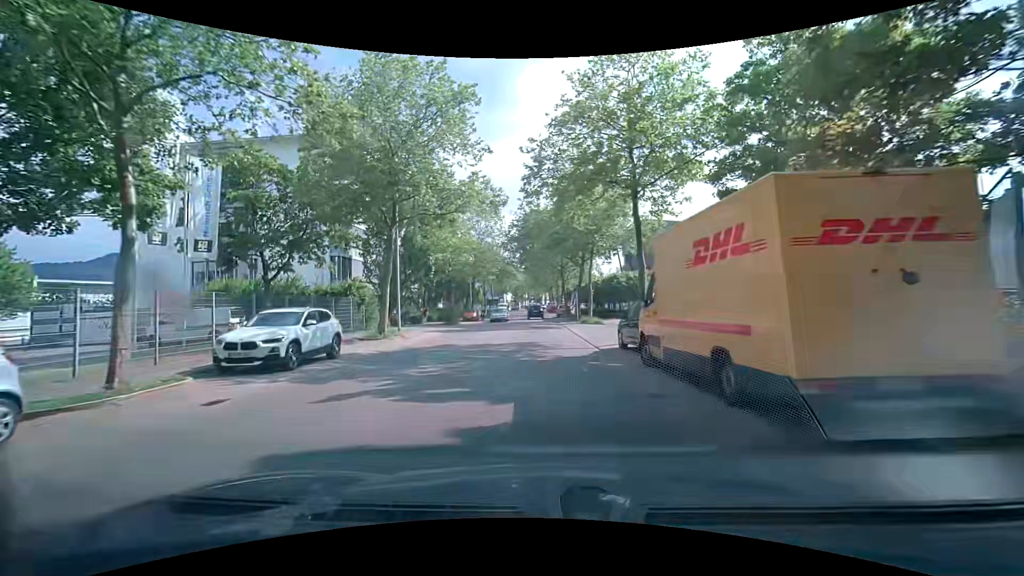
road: tertiary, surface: asphalt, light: Day
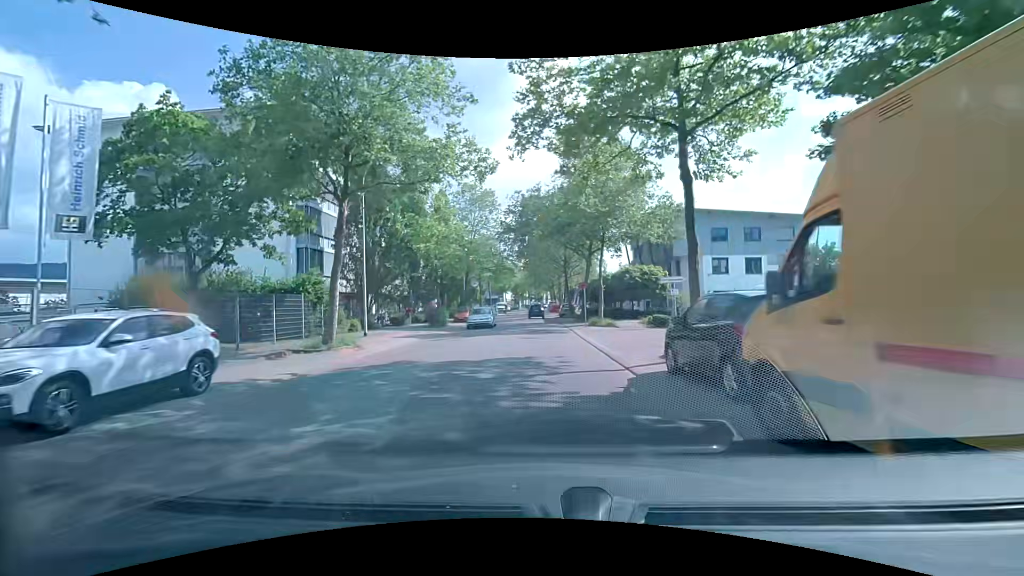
(0.0, +6.1) m; 0°
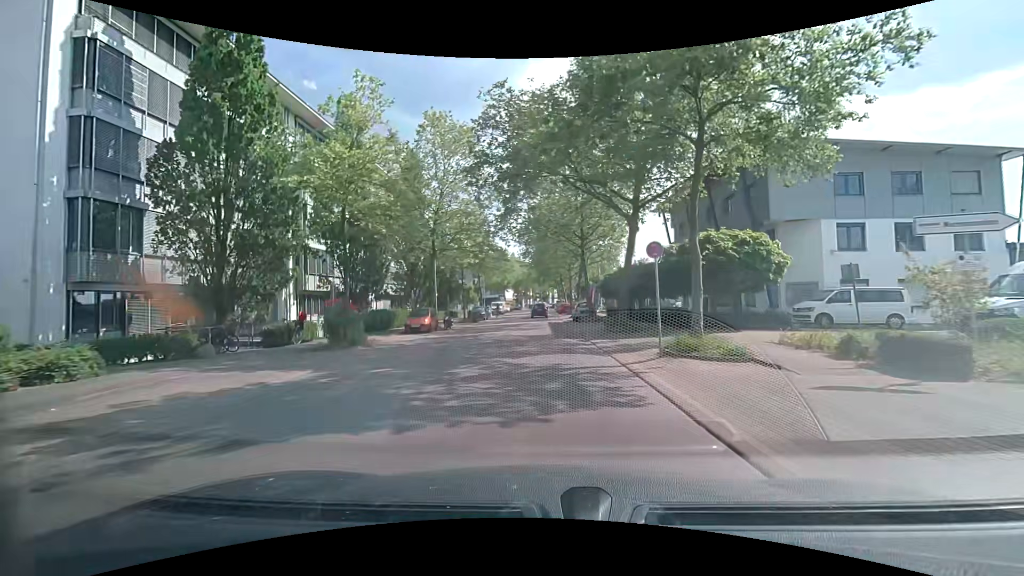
(0.0, +18.4) m; 0°
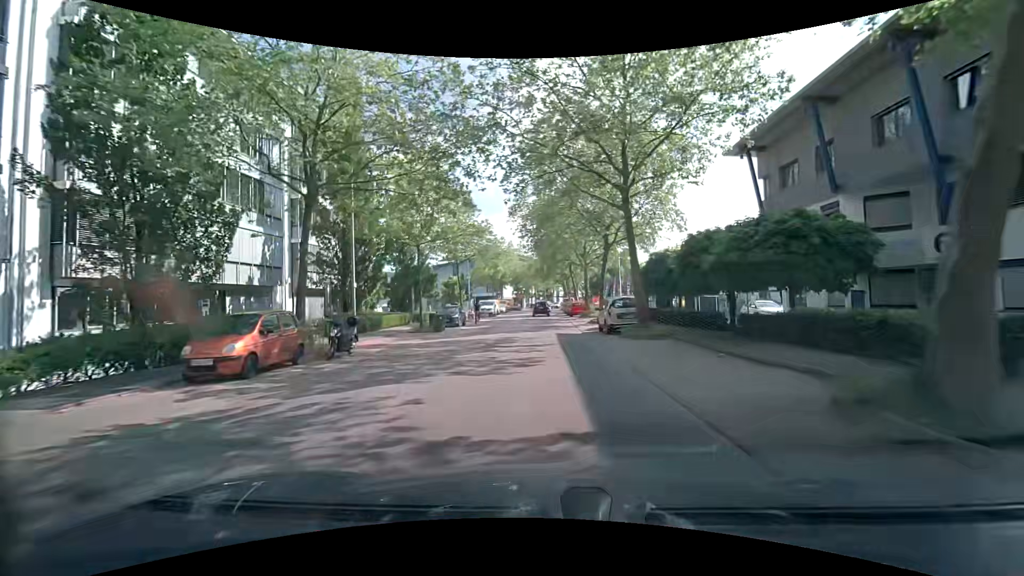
(-0.4, +18.4) m; -1°
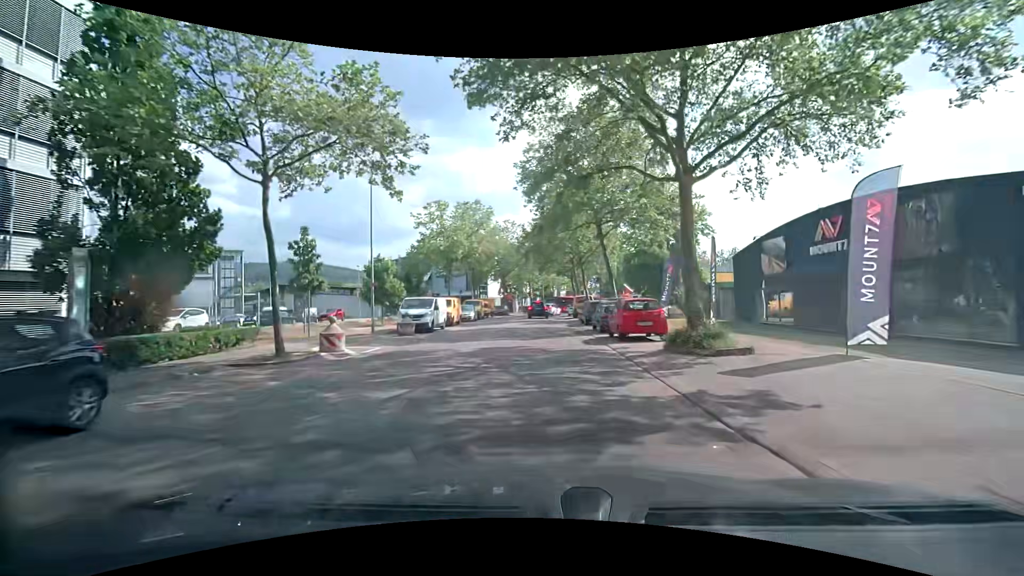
(-0.2, +31.6) m; -1°
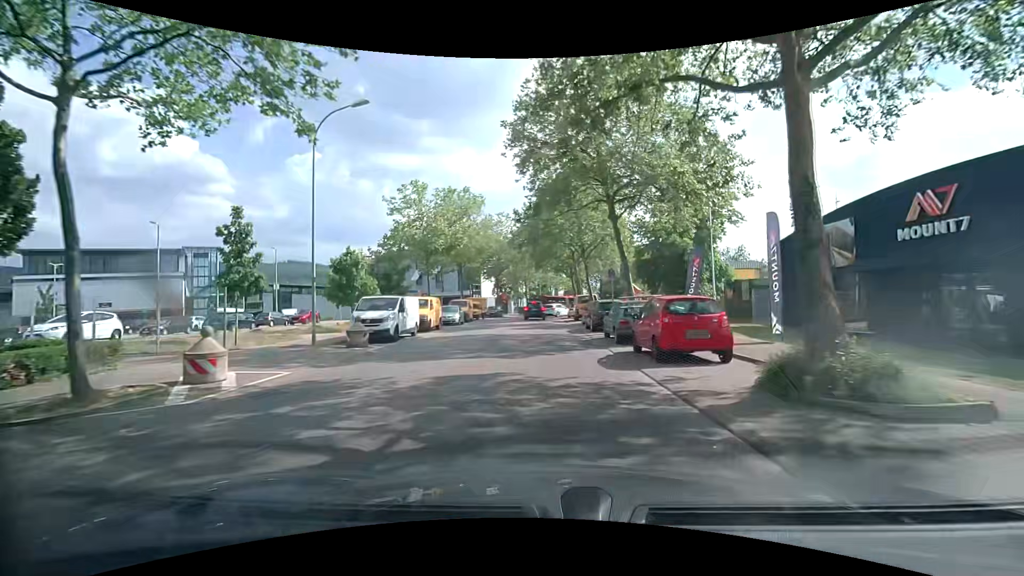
(+0.2, +6.0) m; +1°
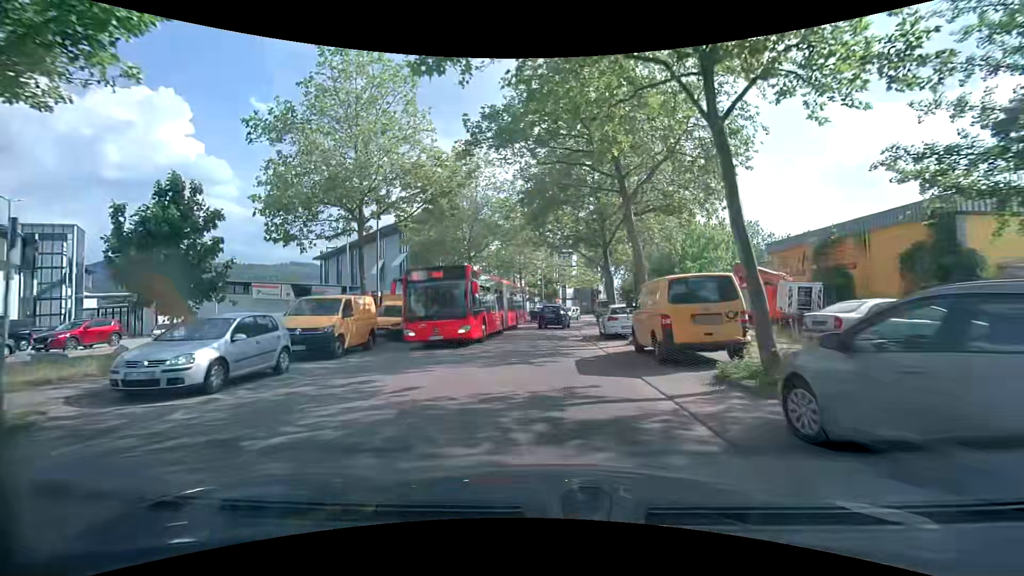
(+0.2, +27.1) m; 0°
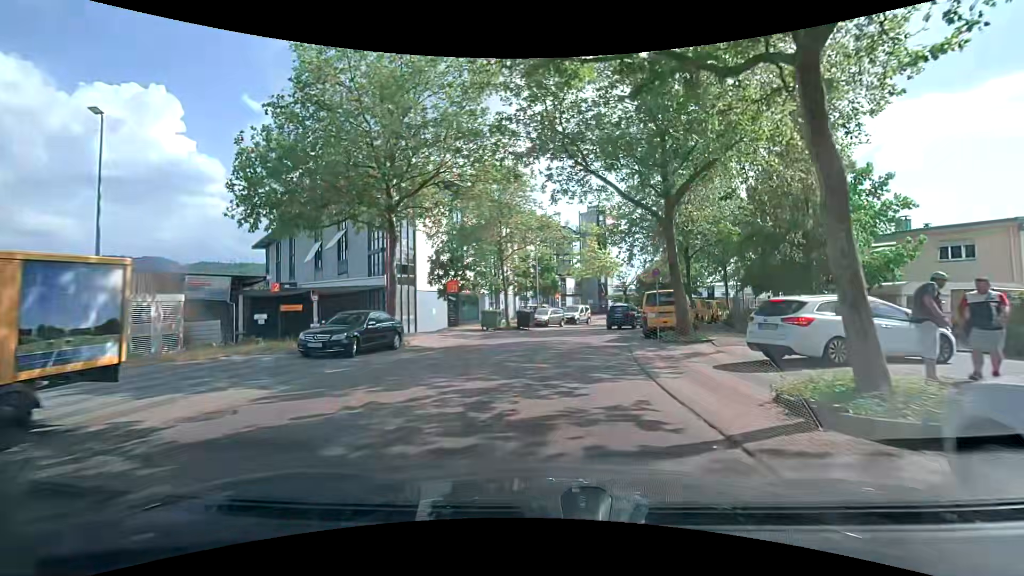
(-0.1, +20.5) m; 0°
(0, +10) (+1, +20) (+4, +30) (+7, +39) (+12, +48) (+18, +56) (+25, +63) (+32, +70) (+40, +76) (+48, +83) m
